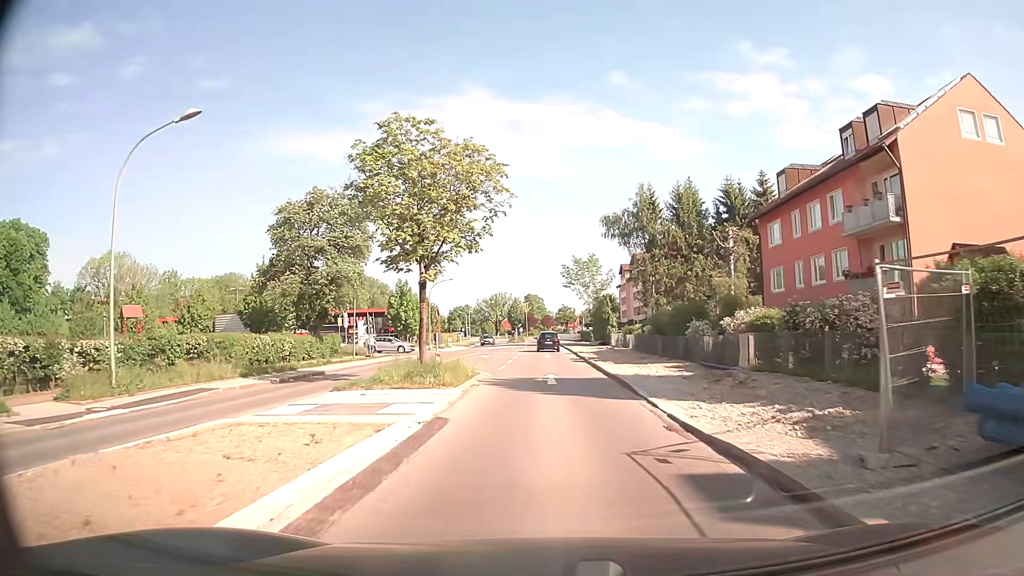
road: secondary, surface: asphalt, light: Day
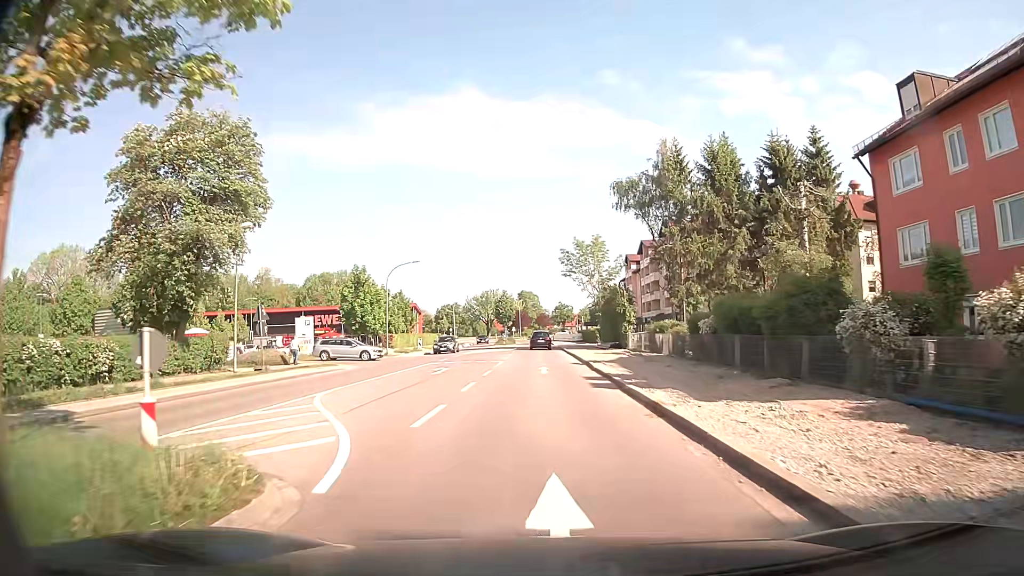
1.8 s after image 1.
(+0.2, +17.0) m; +1°
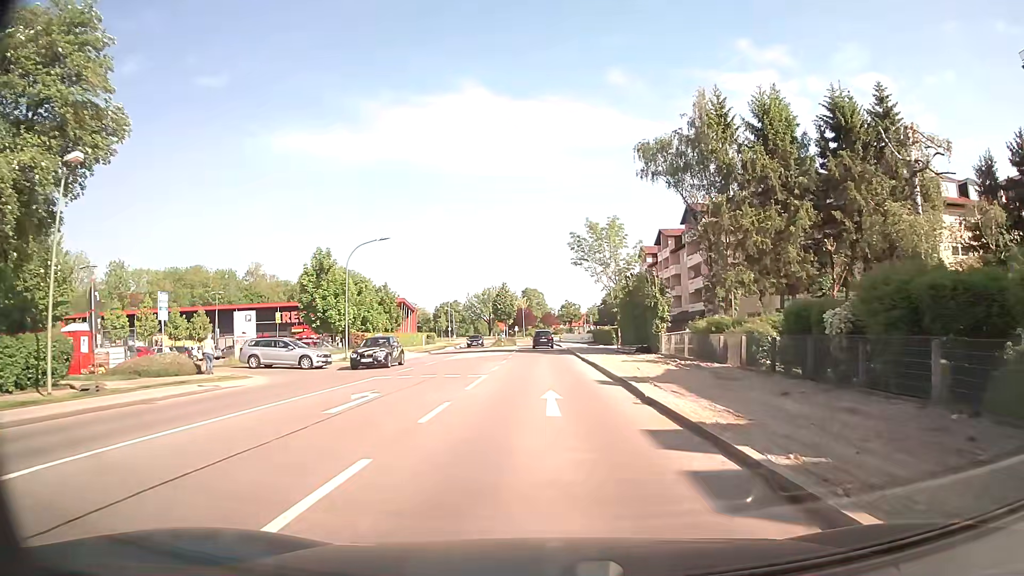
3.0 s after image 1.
(0.0, +12.1) m; 0°
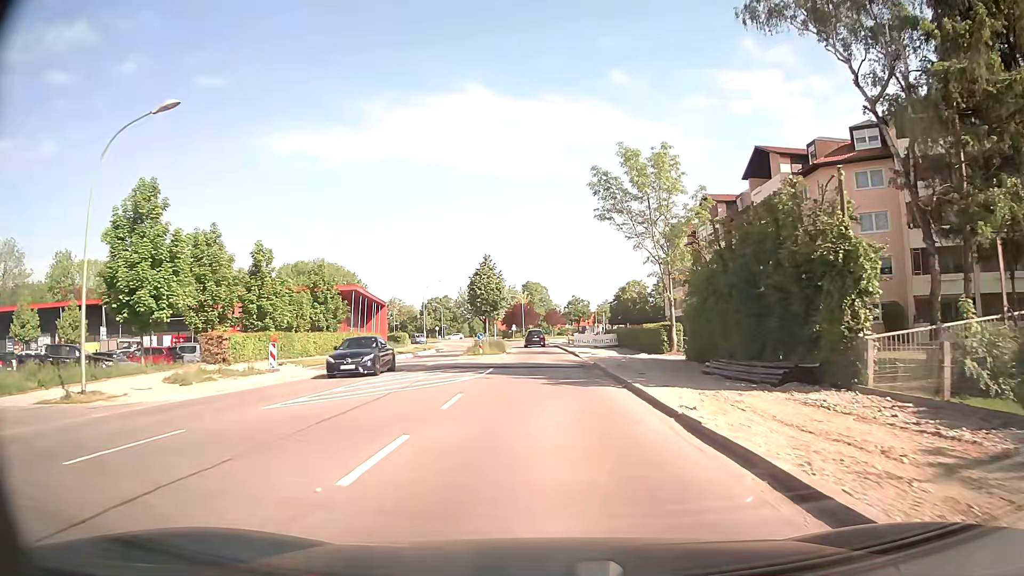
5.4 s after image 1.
(0.0, +24.9) m; 0°
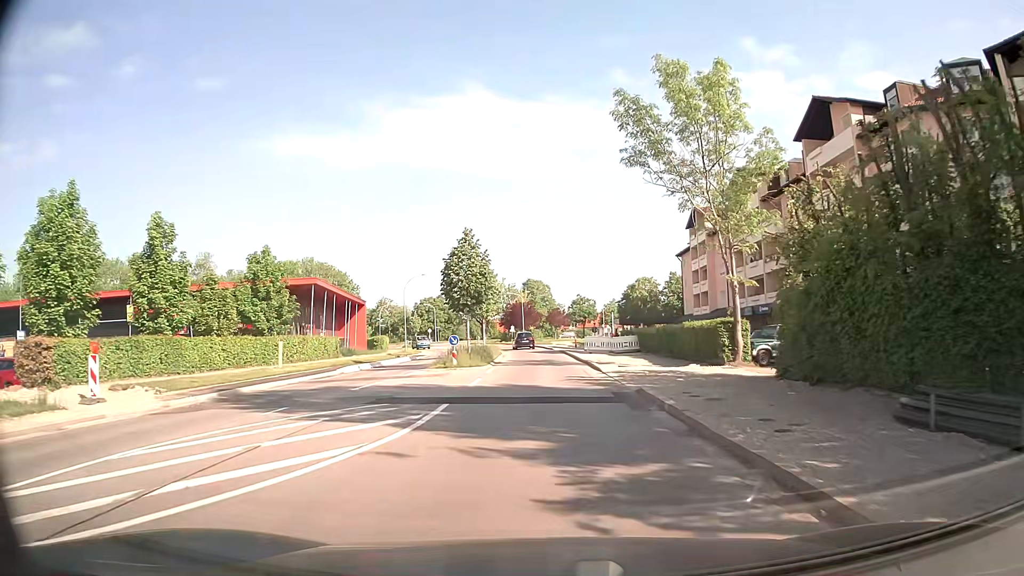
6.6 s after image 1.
(0.0, +12.4) m; 0°
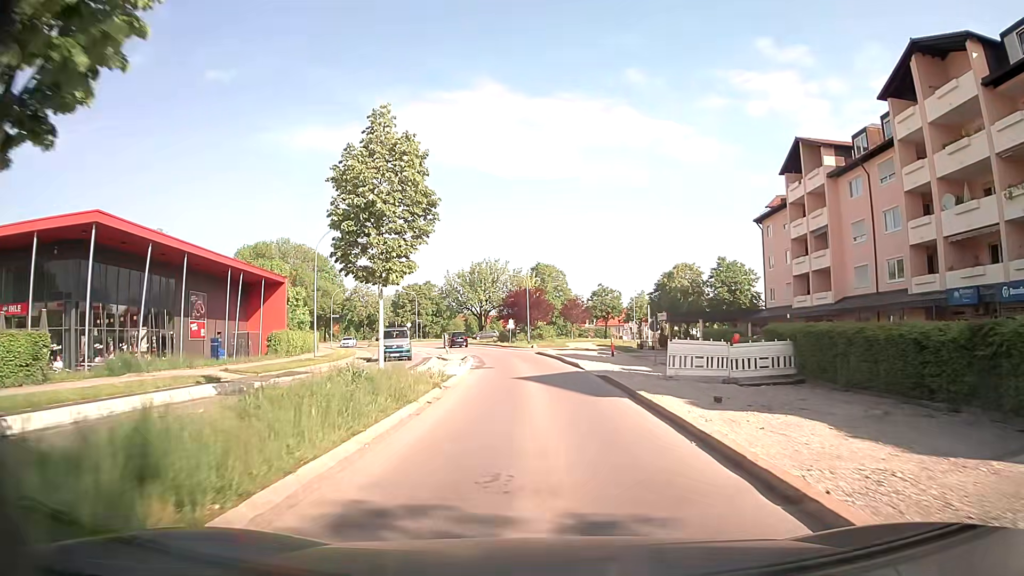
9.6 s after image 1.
(-0.3, +29.9) m; -1°
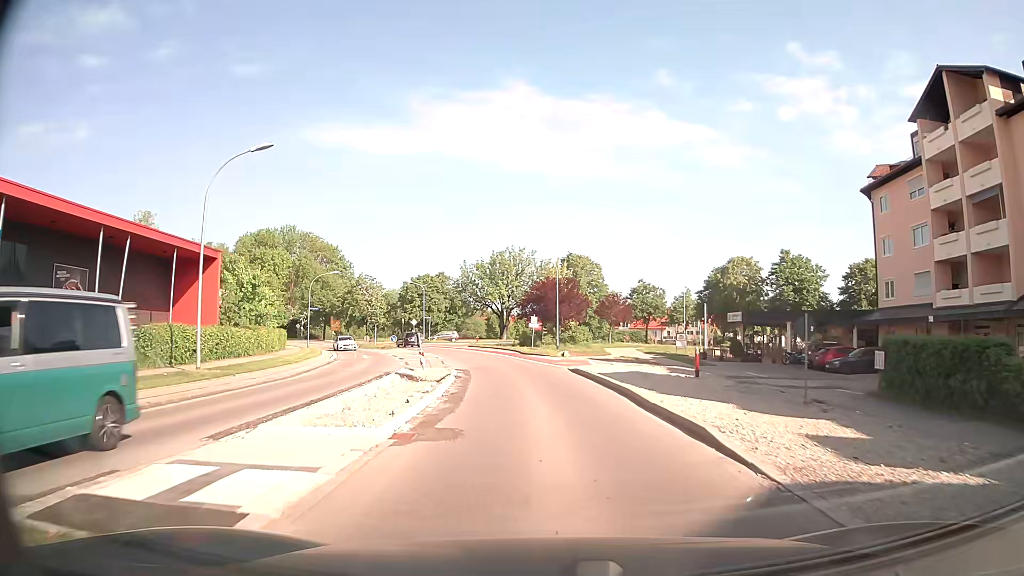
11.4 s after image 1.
(-0.4, +16.8) m; -3°
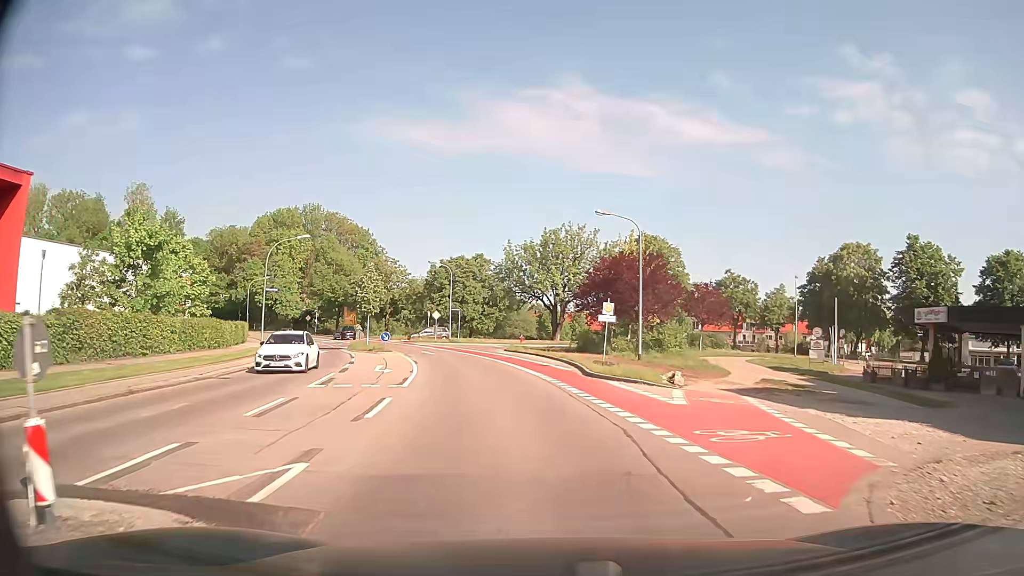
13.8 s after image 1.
(-0.6, +21.4) m; -4°
